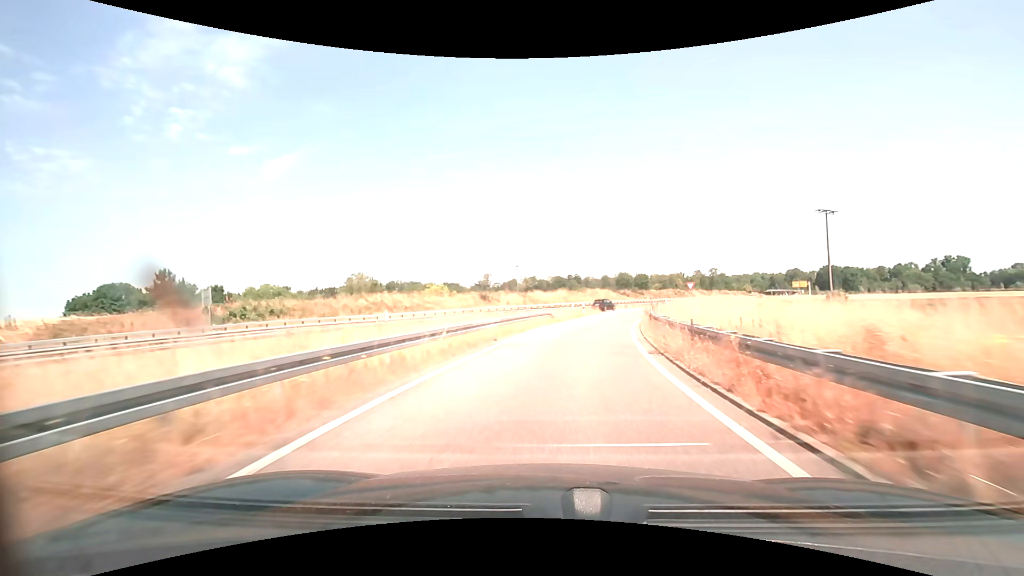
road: trunk_link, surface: asphalt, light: Day
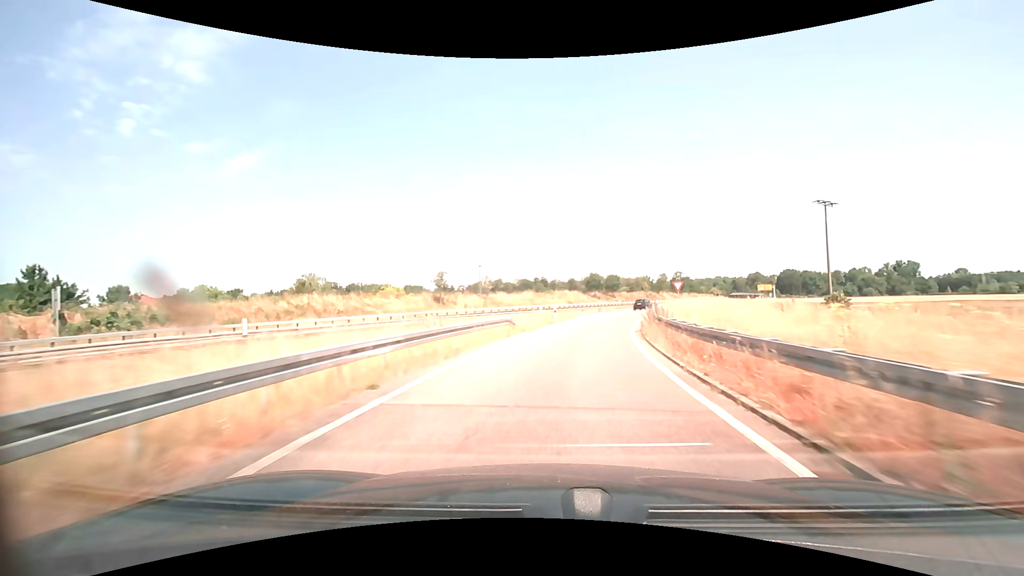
(+0.4, +10.2) m; +4°
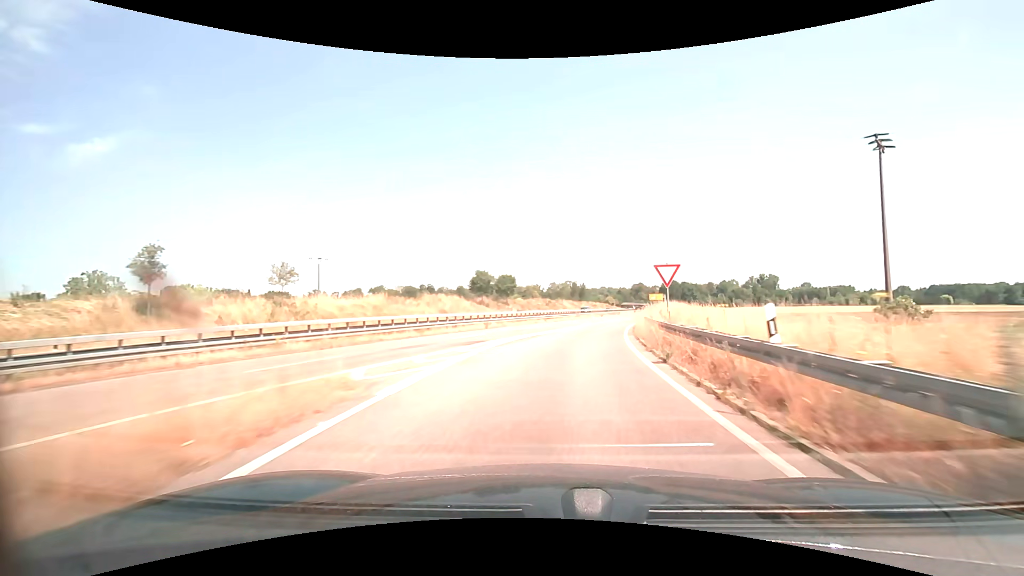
(+3.4, +31.6) m; +13°
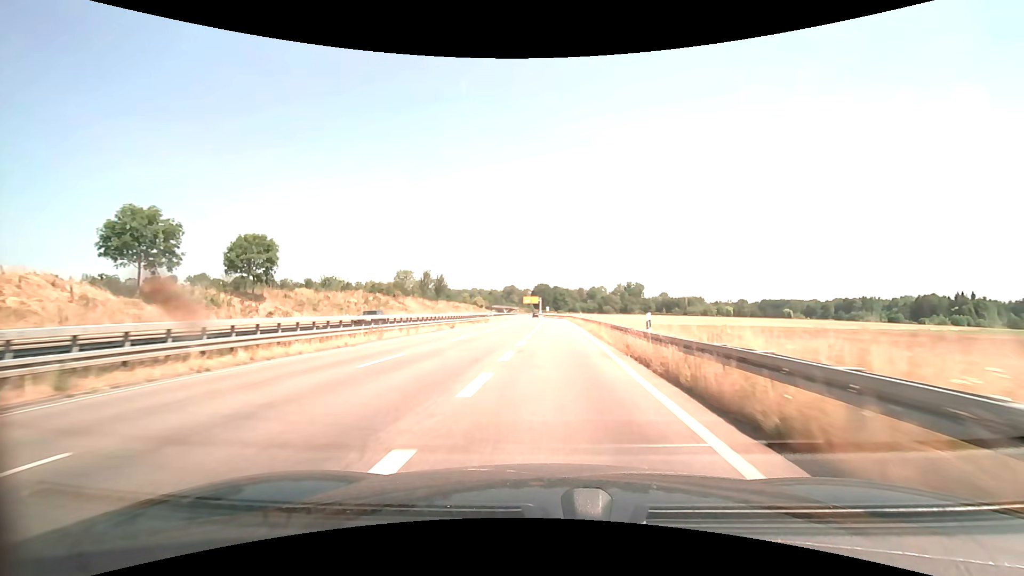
(+6.6, +44.6) m; +14°
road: trunk
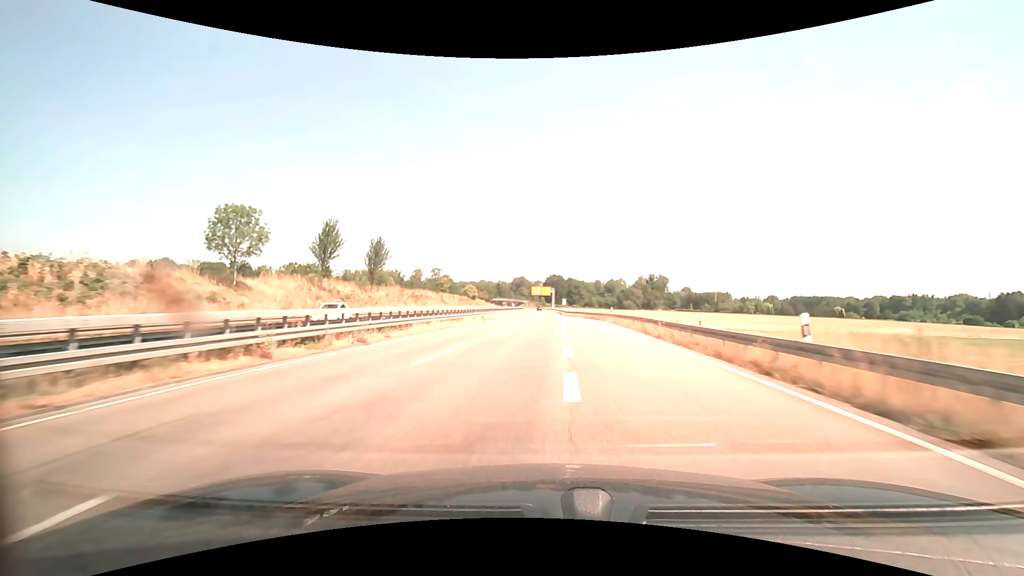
(-0.2, +49.4) m; -1°
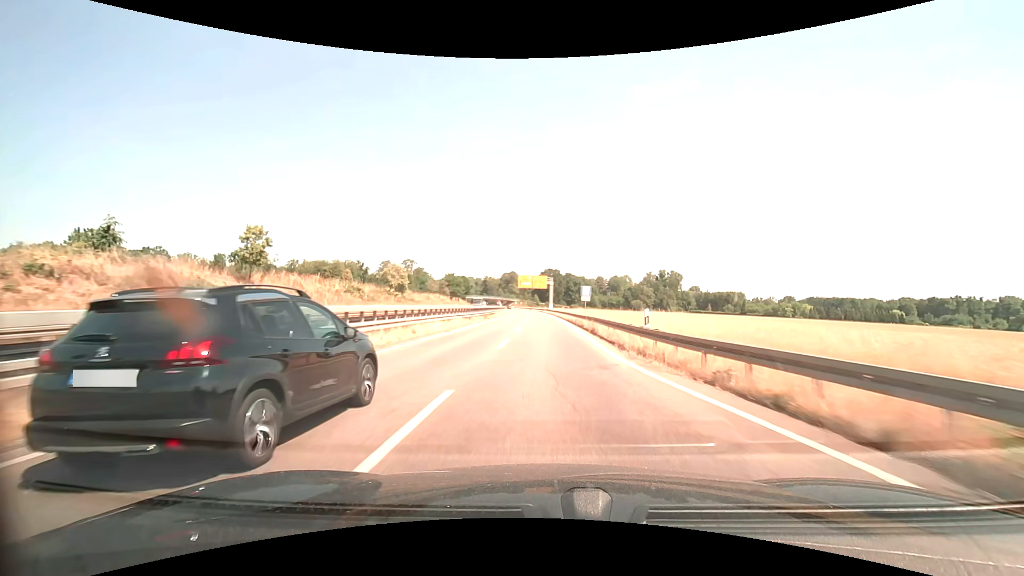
(+0.2, +67.4) m; 0°
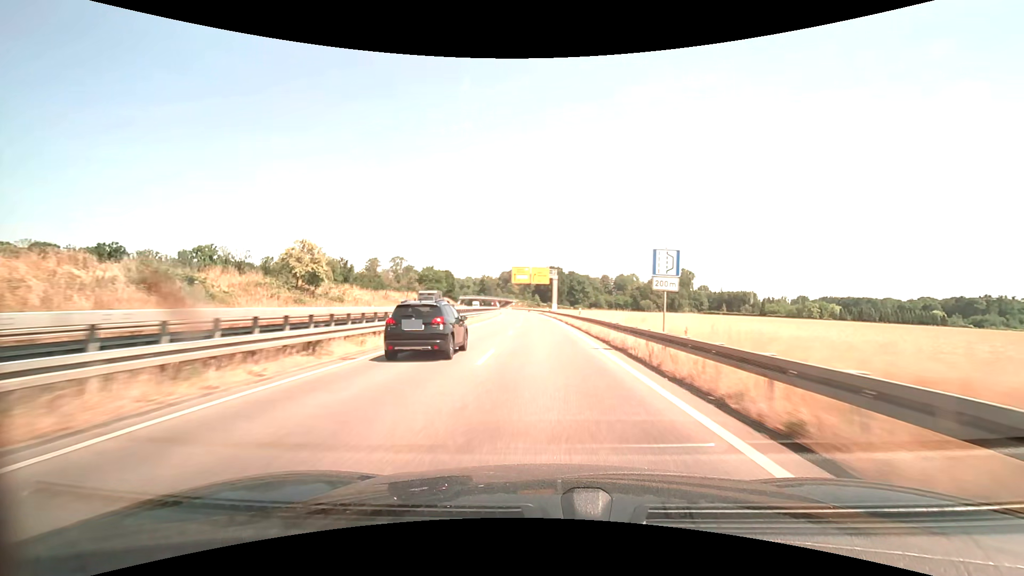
(+0.1, +28.1) m; 0°
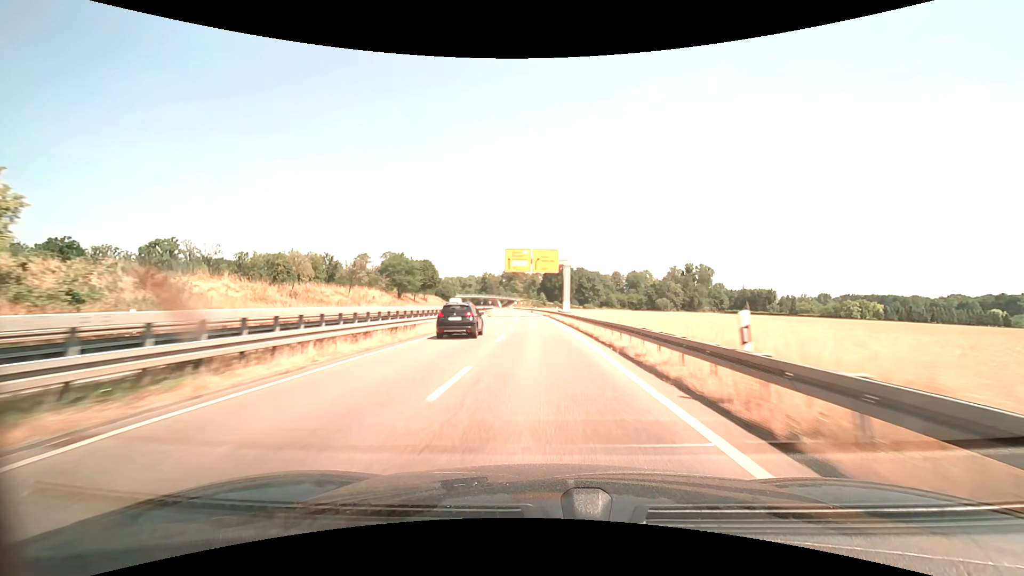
(-0.1, +28.4) m; 0°
(0, +10) (0, +20) (-1, +30) (-1, +40) (-1, +50) (-2, +60) (-2, +70) (-3, +80) (-4, +90) (-5, +100) m
